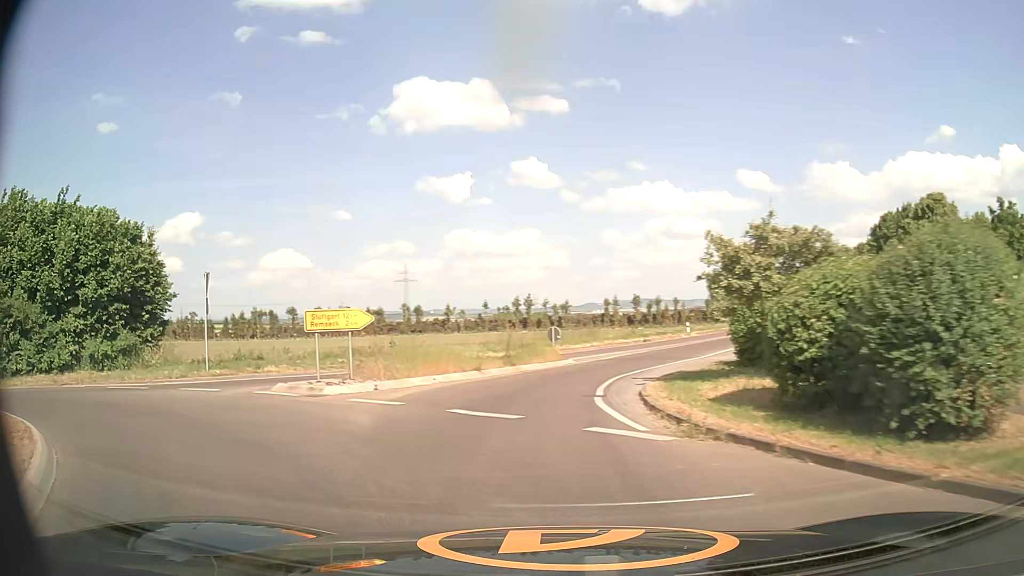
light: Day
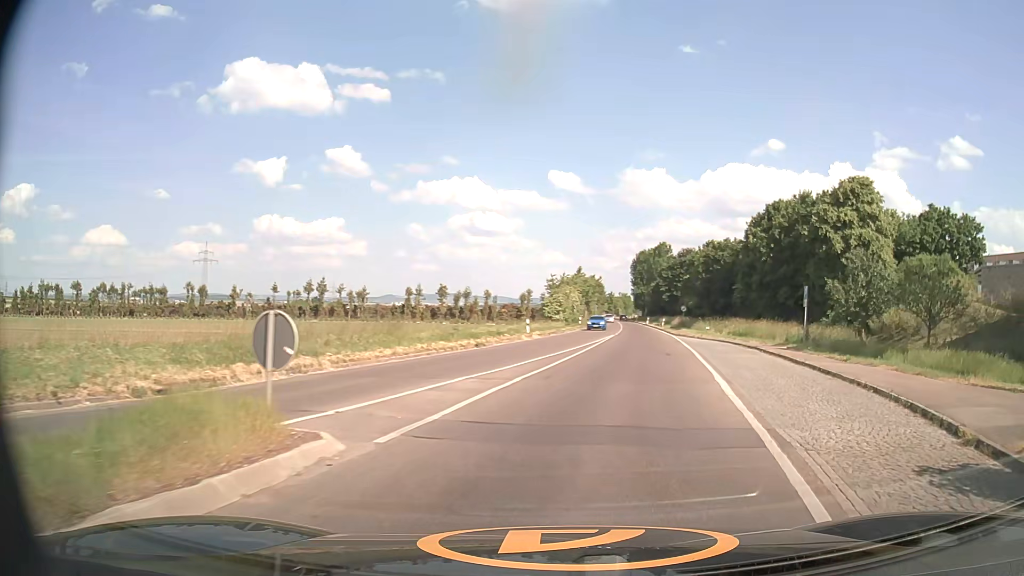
(+0.4, +19.0) m; +17°
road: secondary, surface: asphalt
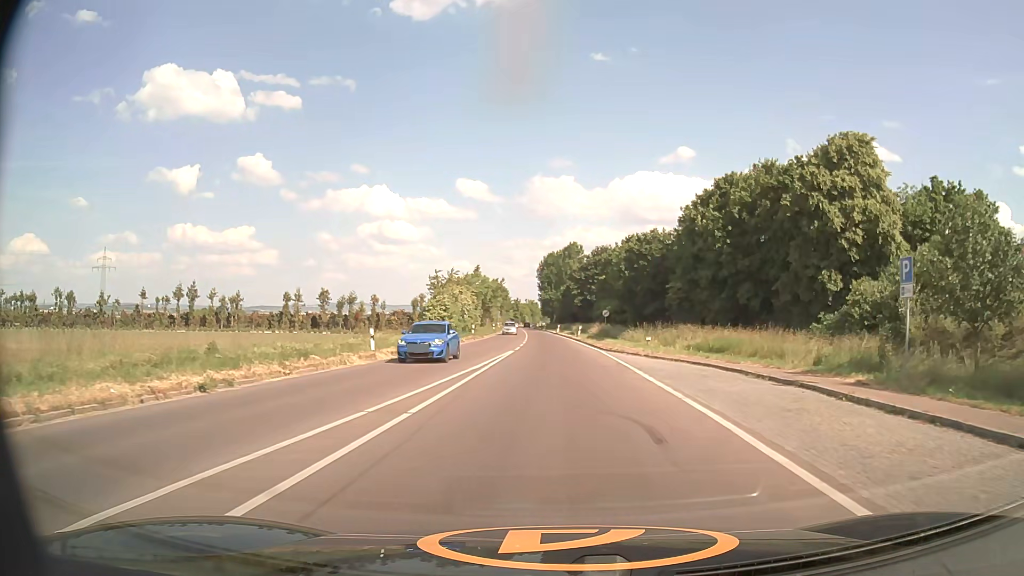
(+1.9, +17.8) m; +8°
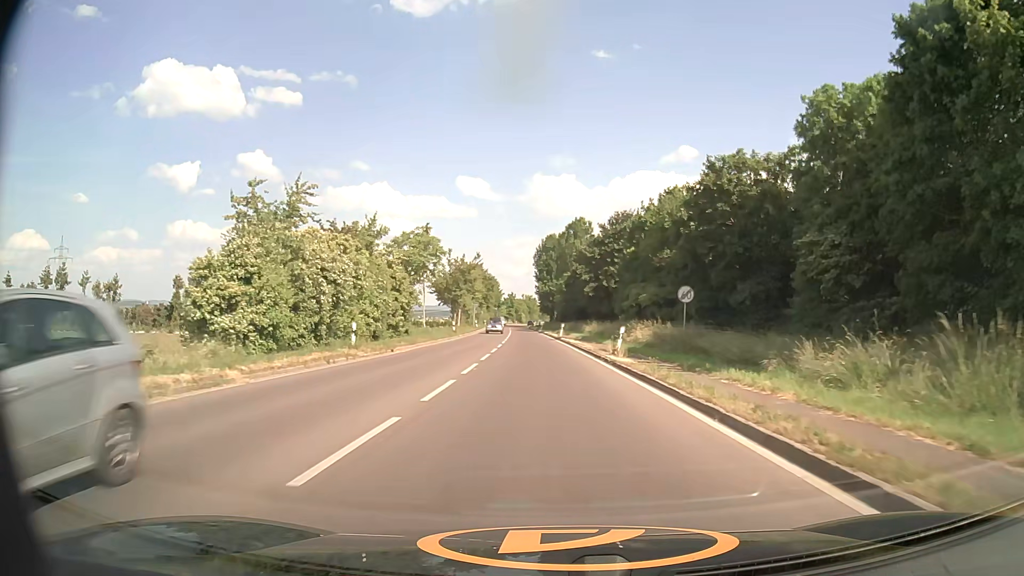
(+0.4, +38.5) m; 0°
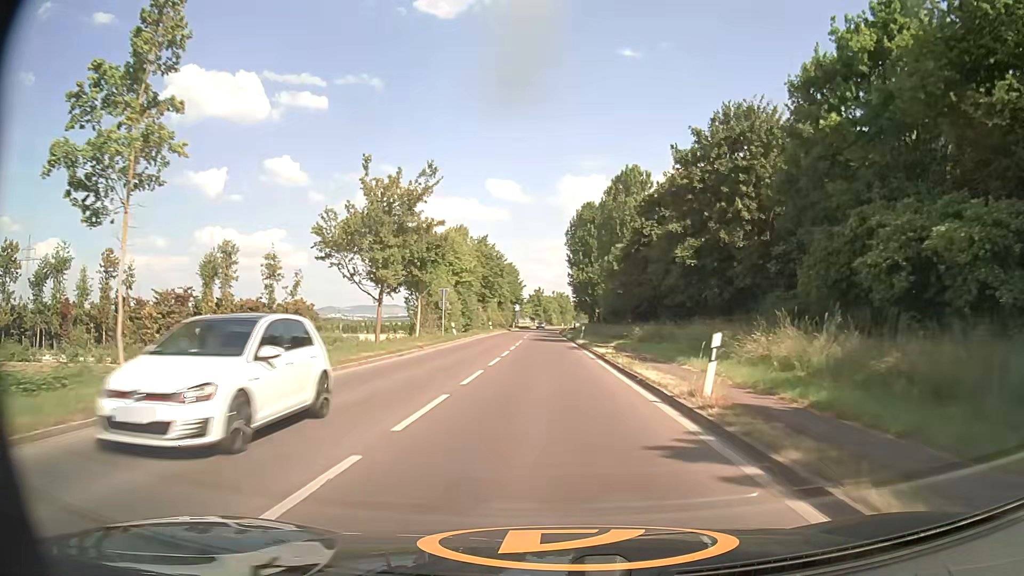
(-1.1, +45.2) m; -3°
